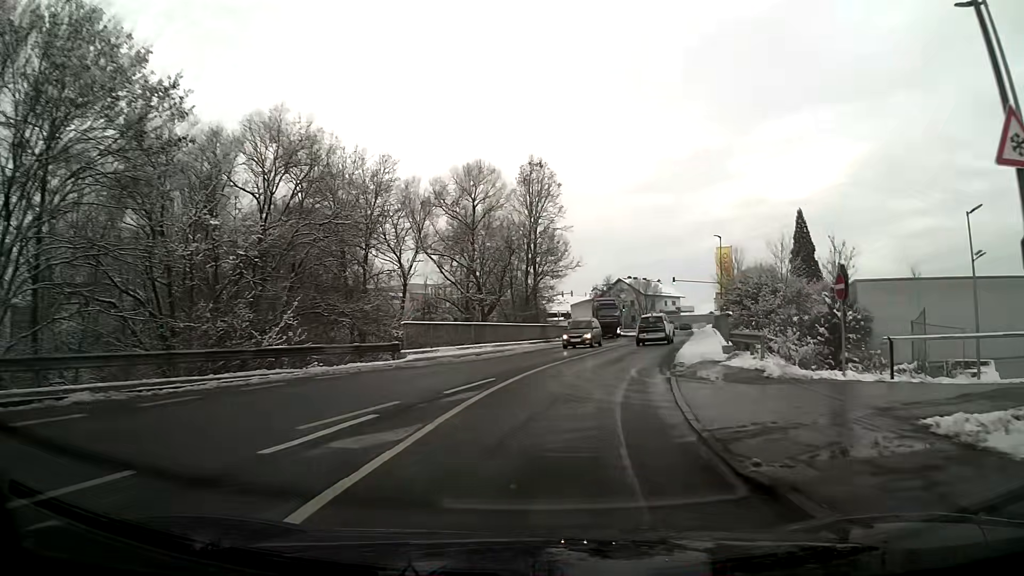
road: tertiary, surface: asphalt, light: Day
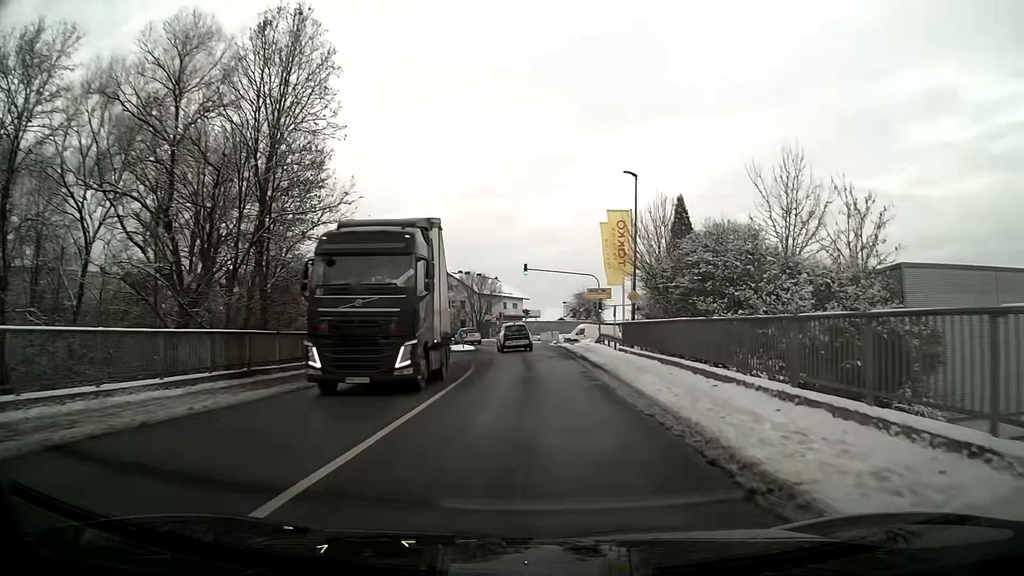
(+3.2, +26.2) m; +12°
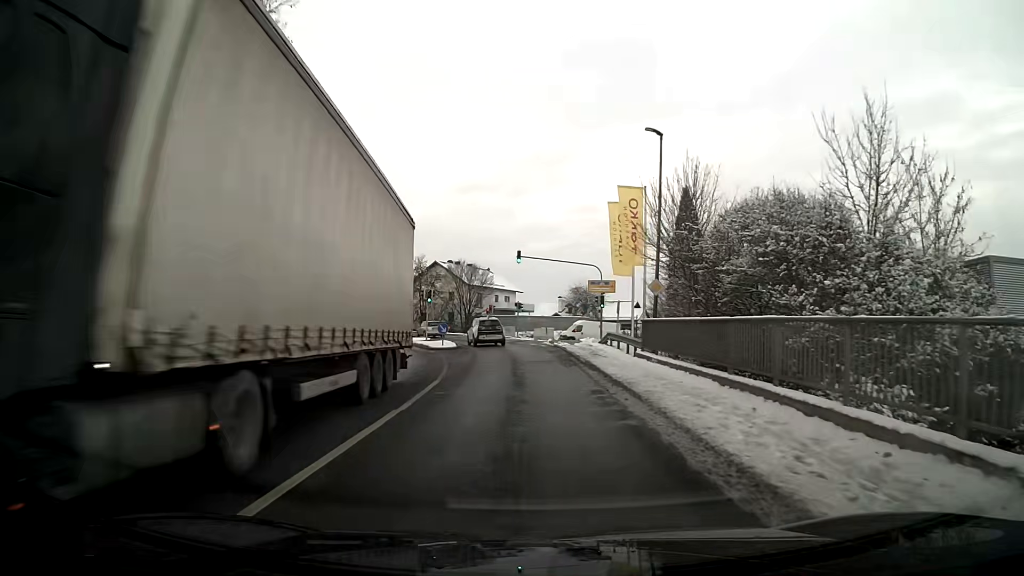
(0.0, +6.5) m; +1°
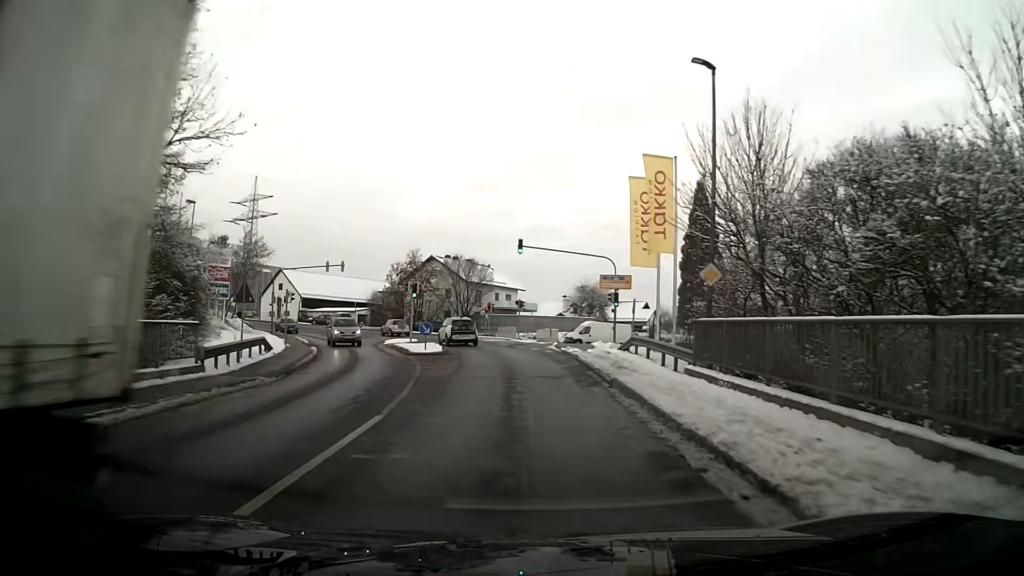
(0.0, +6.6) m; 0°
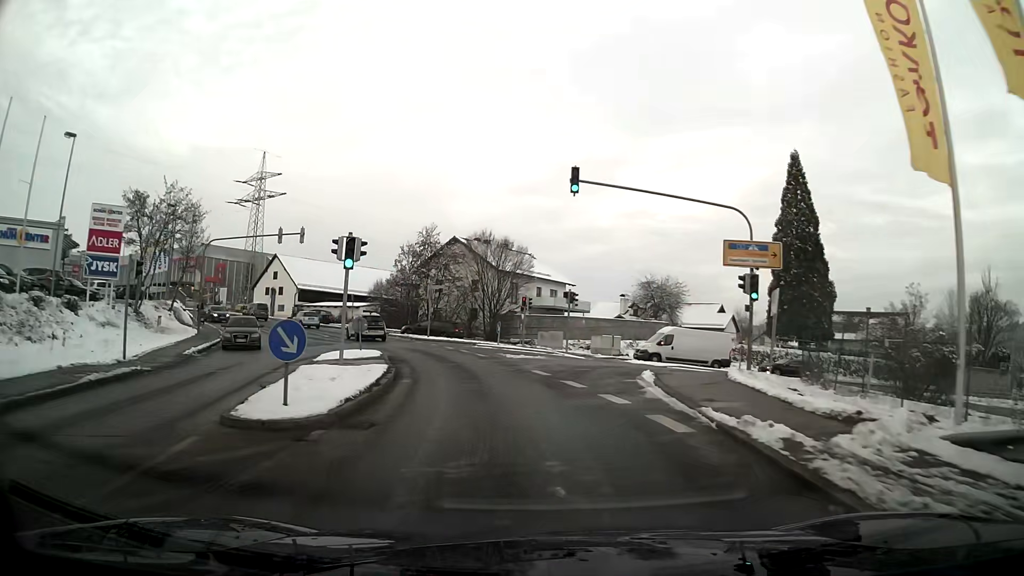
(-0.7, +20.2) m; -5°
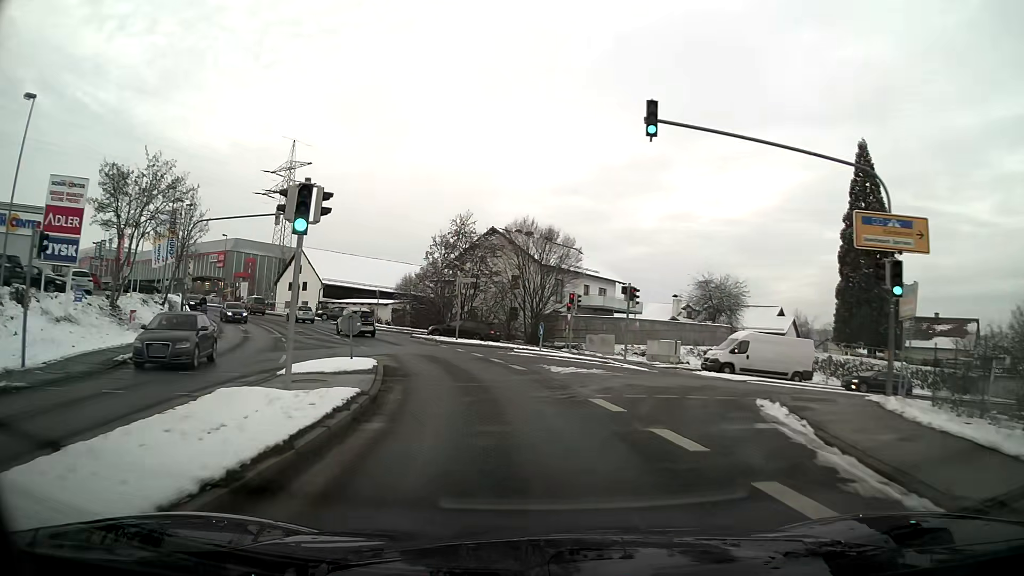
(-0.2, +6.9) m; -3°
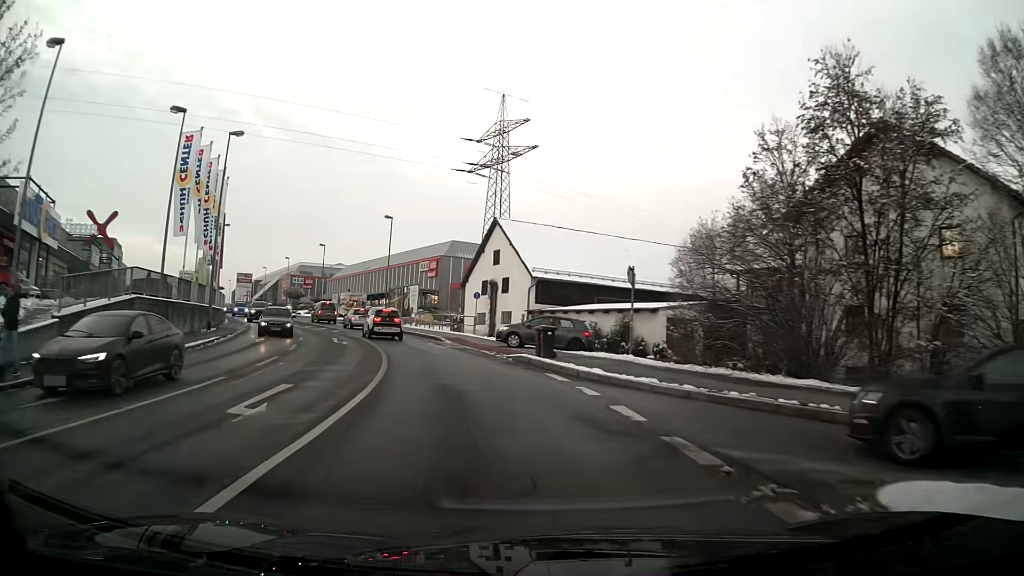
(-7.4, +34.8) m; -23°
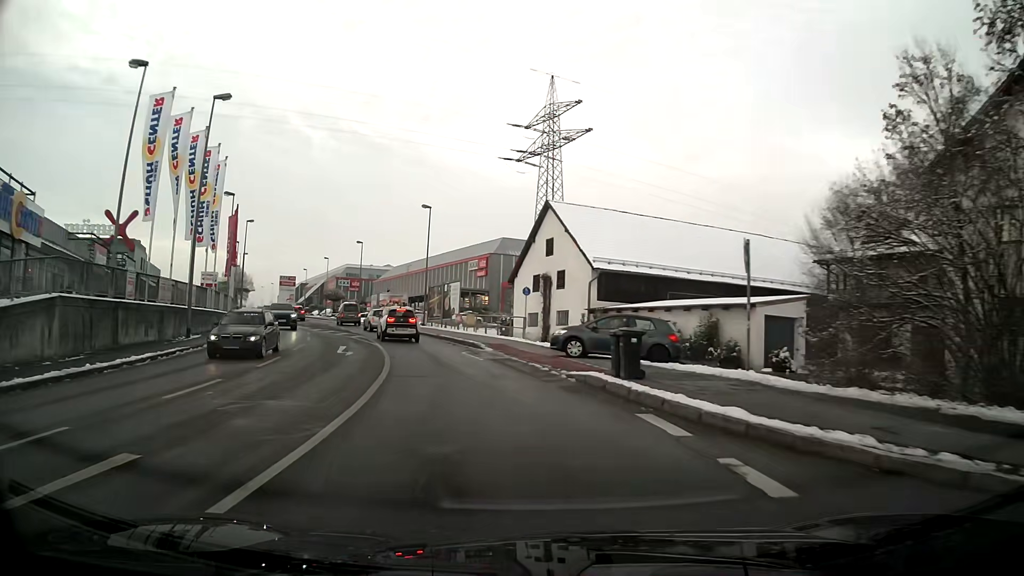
(-0.3, +7.3) m; -5°
